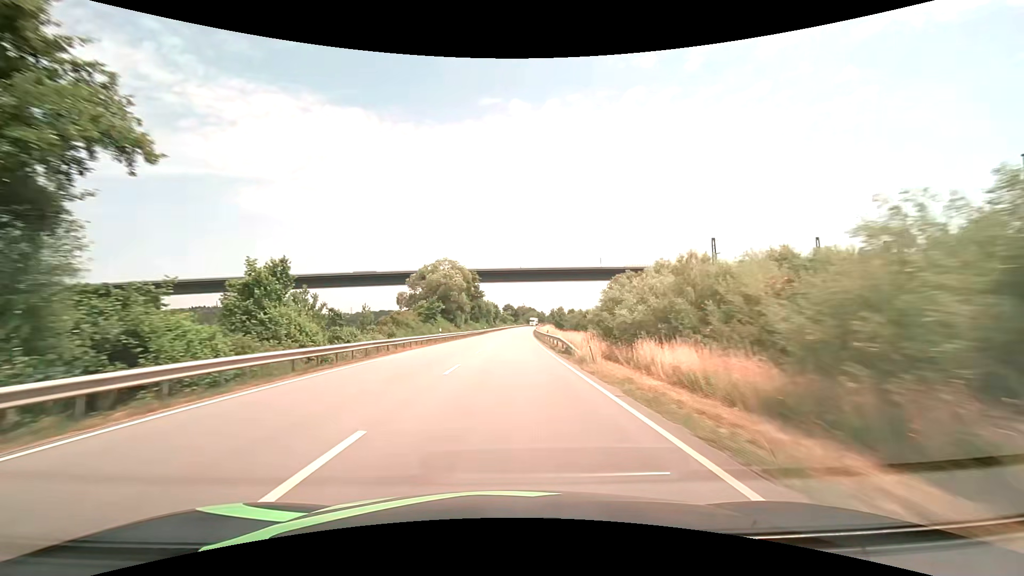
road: primary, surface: asphalt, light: Day
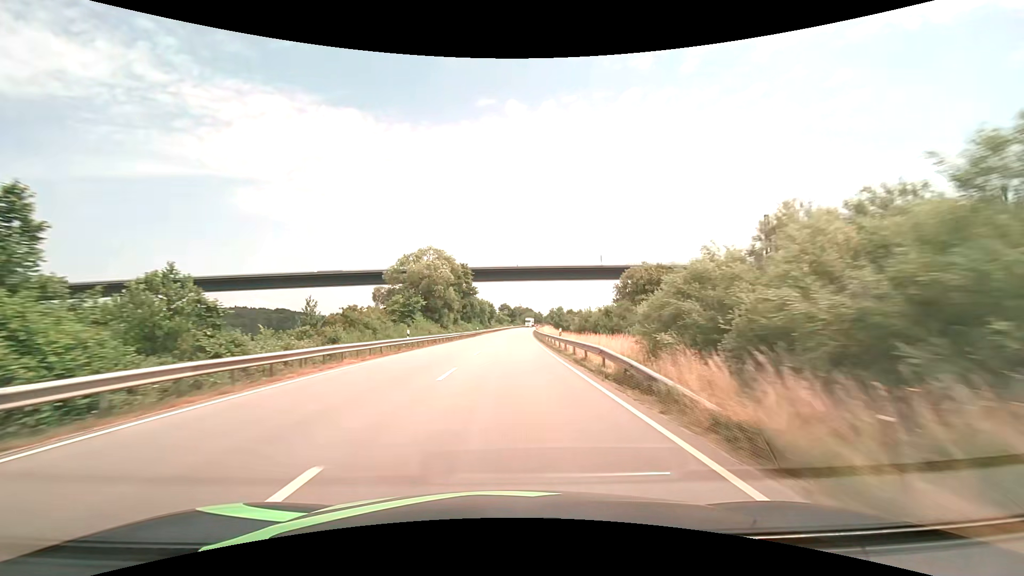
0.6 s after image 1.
(0.0, +13.5) m; 0°
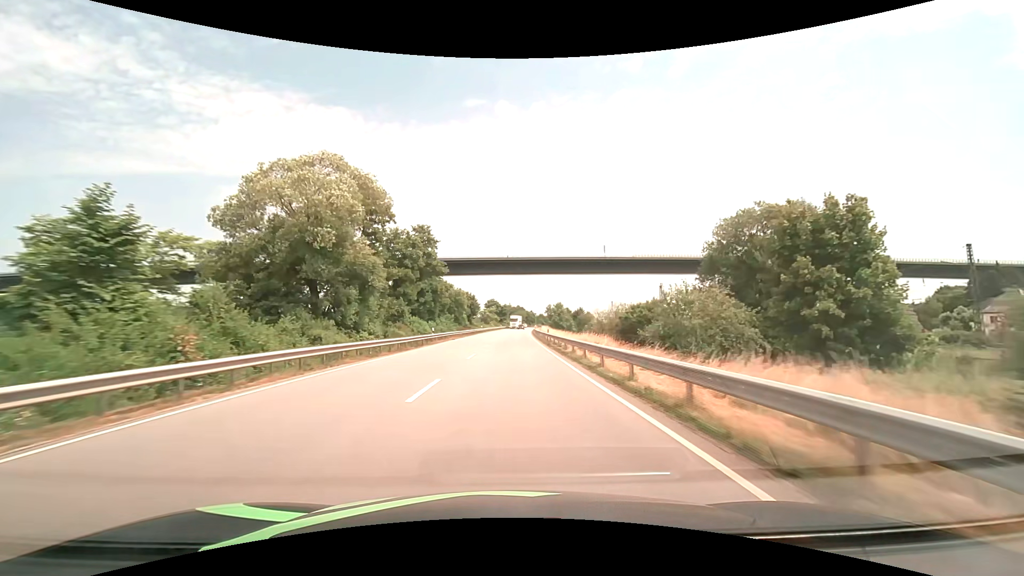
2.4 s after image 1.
(+0.5, +39.9) m; +1°
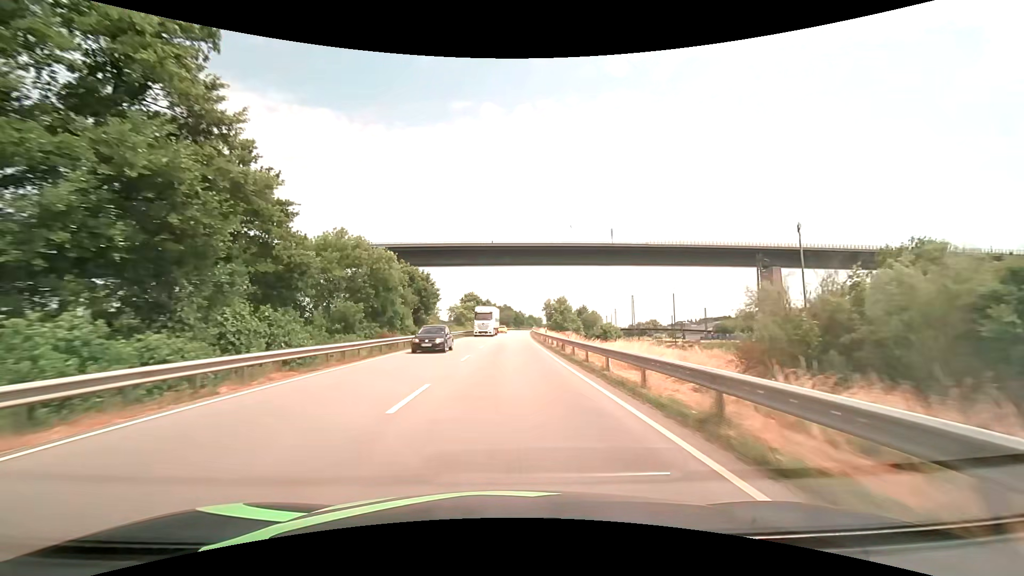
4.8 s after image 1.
(+0.6, +49.1) m; +2°
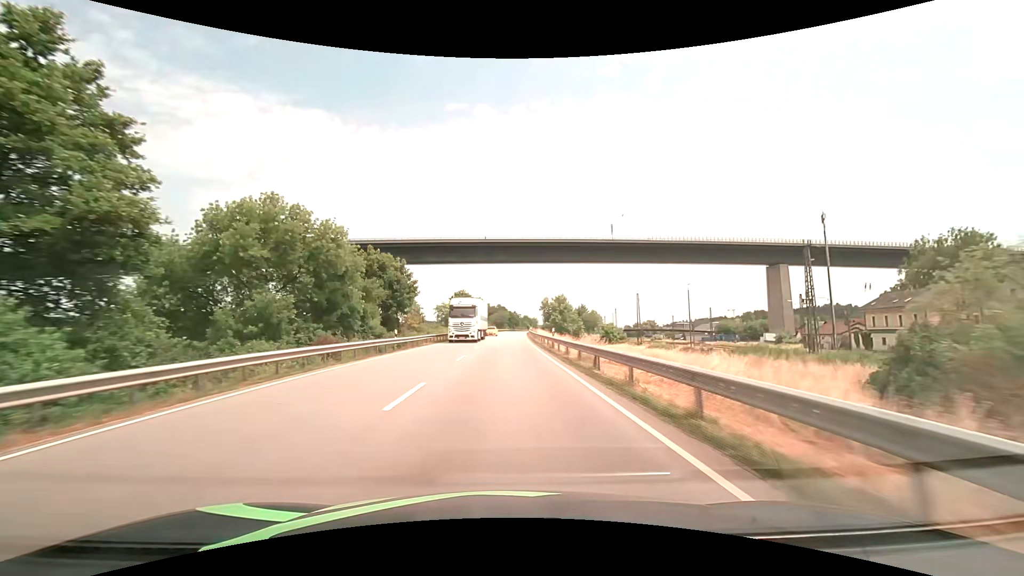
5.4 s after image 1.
(0.0, +11.6) m; 0°
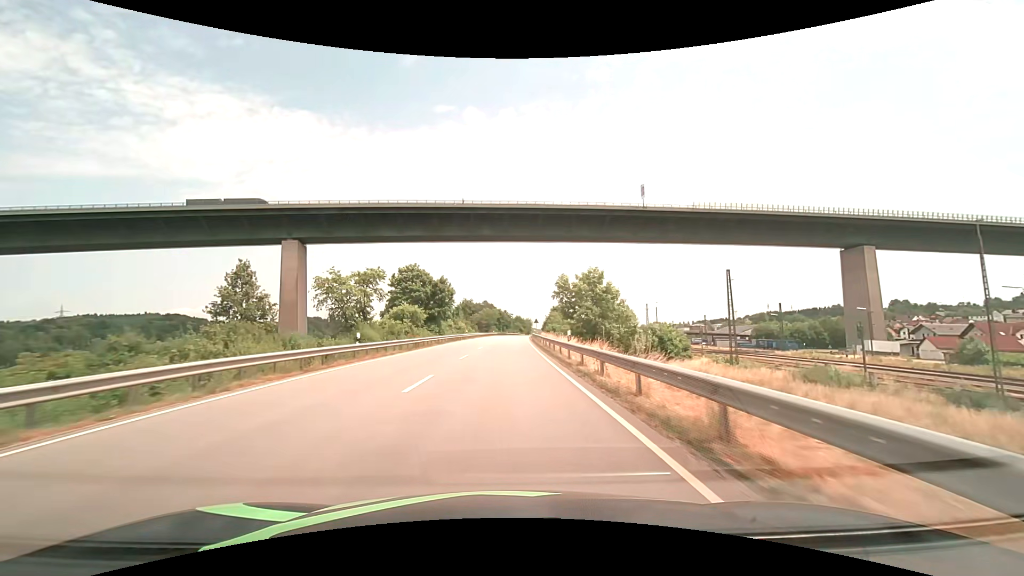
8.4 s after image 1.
(+0.7, +57.8) m; +1°
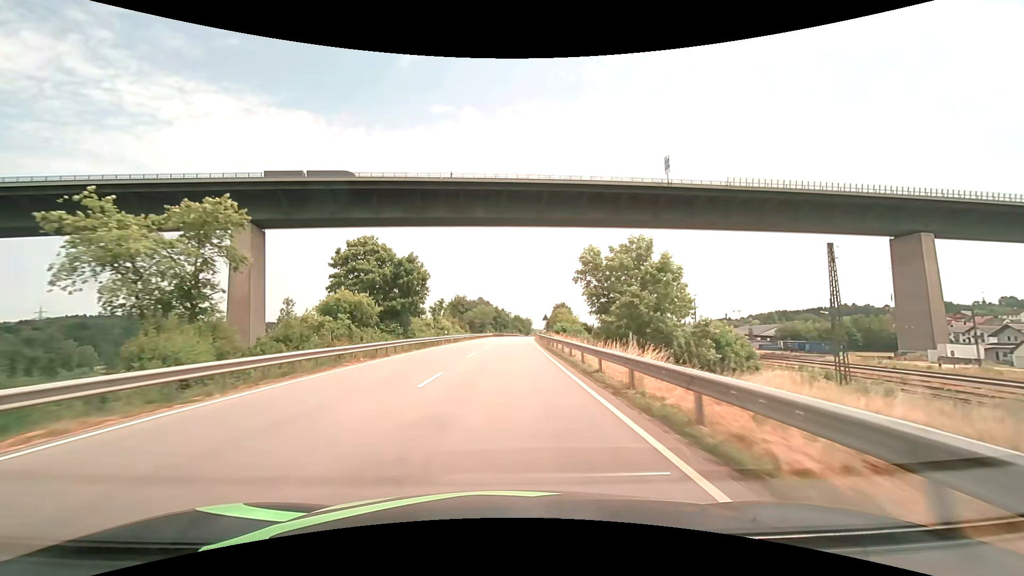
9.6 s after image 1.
(+0.1, +23.0) m; 0°
(0, +10) (0, +20) (0, +30) (0, +40) (+1, +50) (+1, +60) (+1, +70) (+2, +80) (+2, +90) (+3, +100) m
